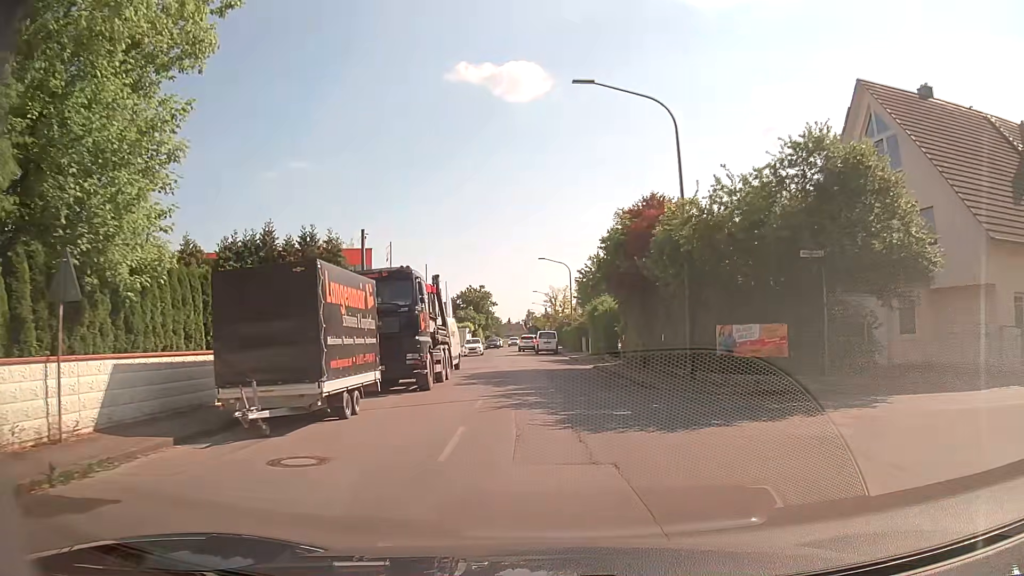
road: tertiary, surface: asphalt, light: Day
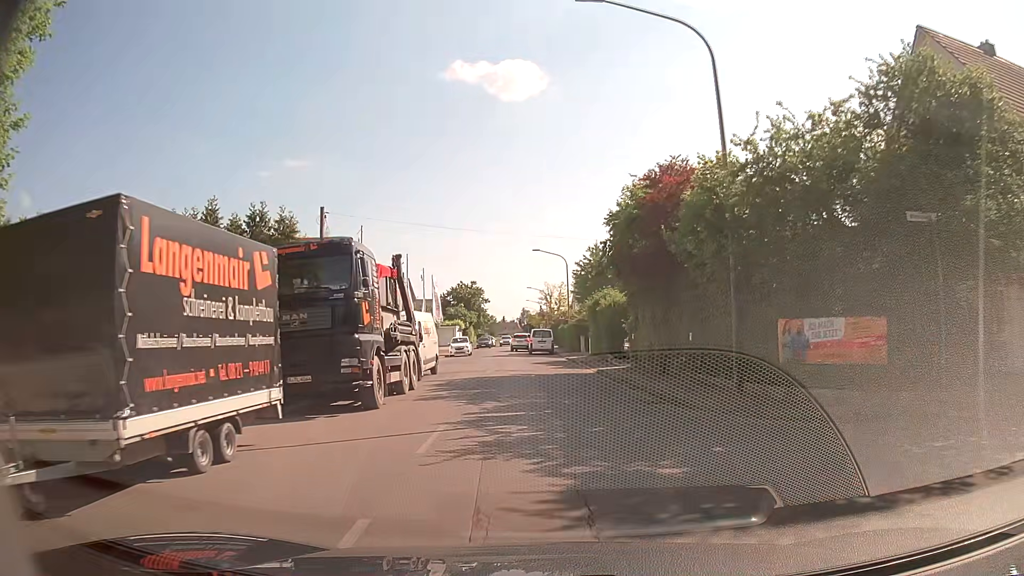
(+0.1, +5.3) m; +1°
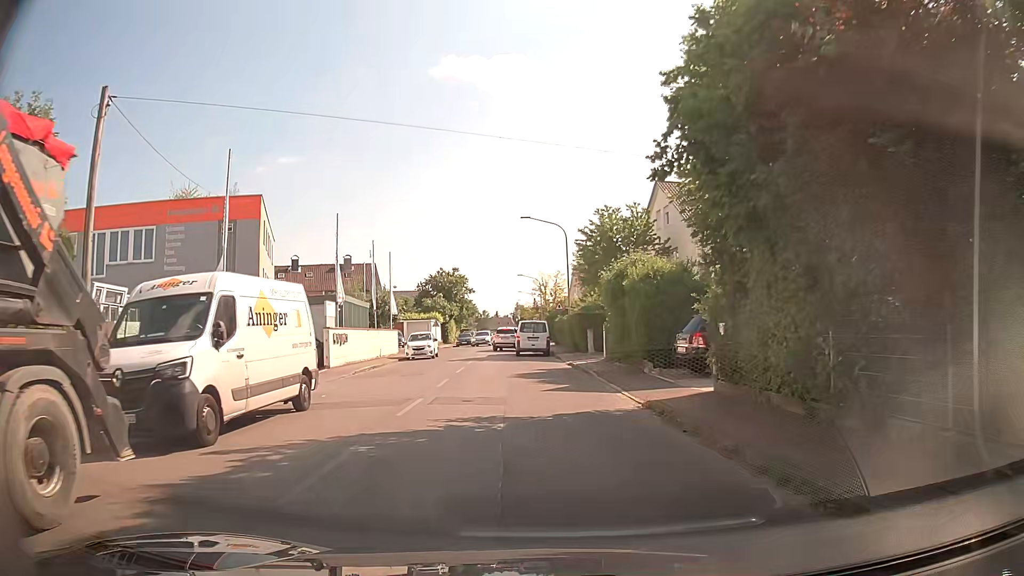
(0.0, +14.3) m; +2°
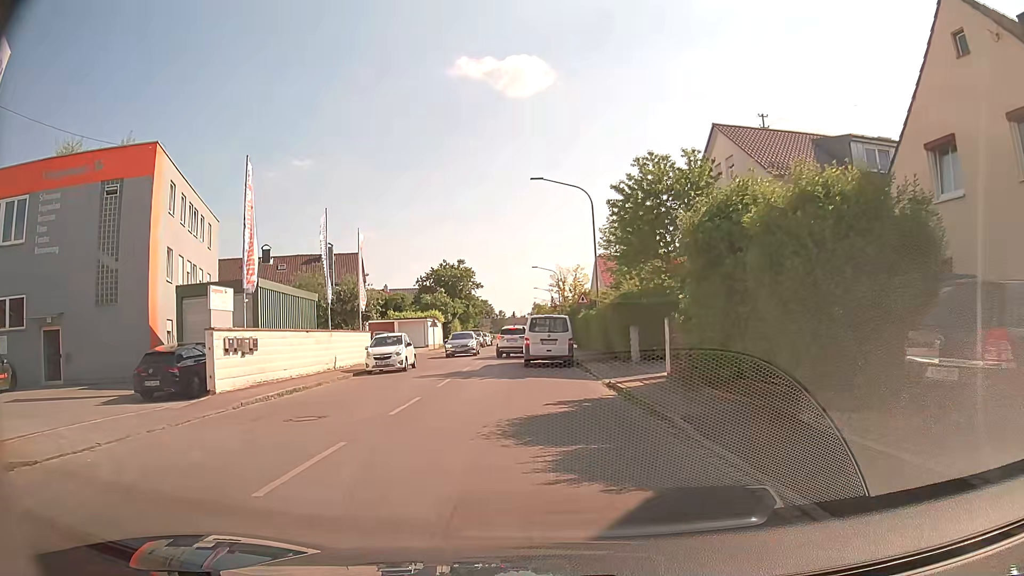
(-0.4, +11.4) m; -3°
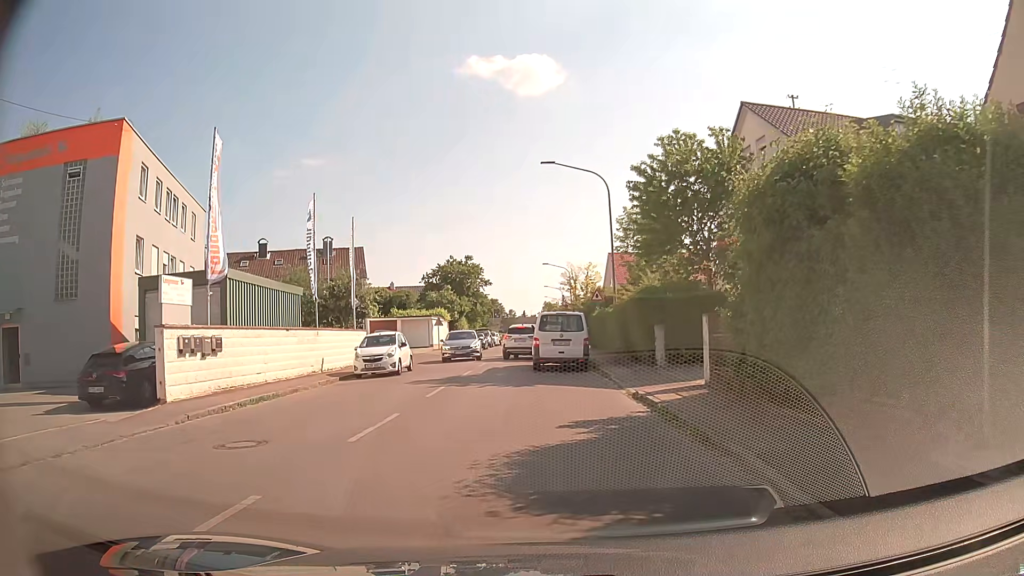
(0.0, +2.9) m; -2°
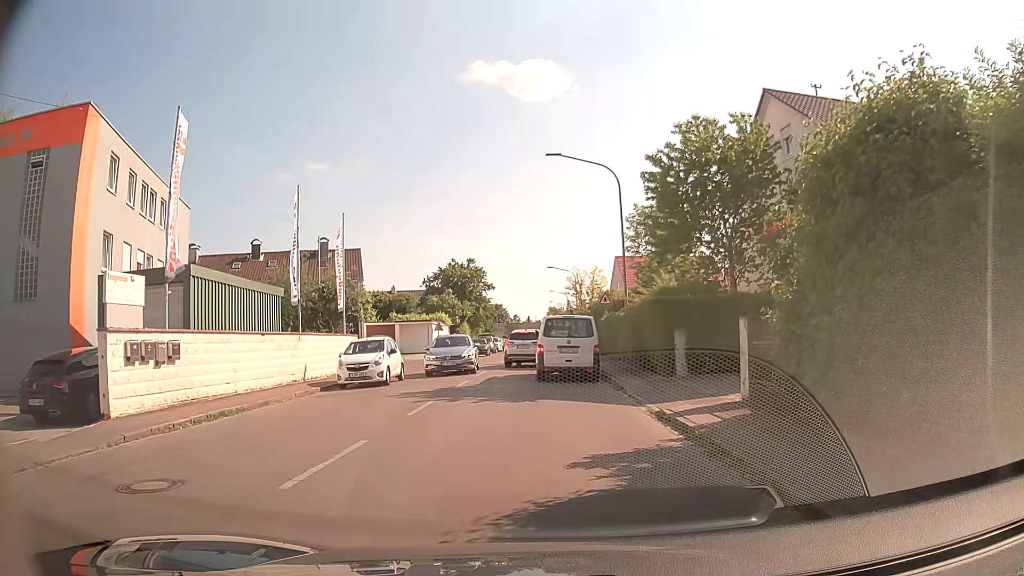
(+0.1, +2.3) m; 0°
